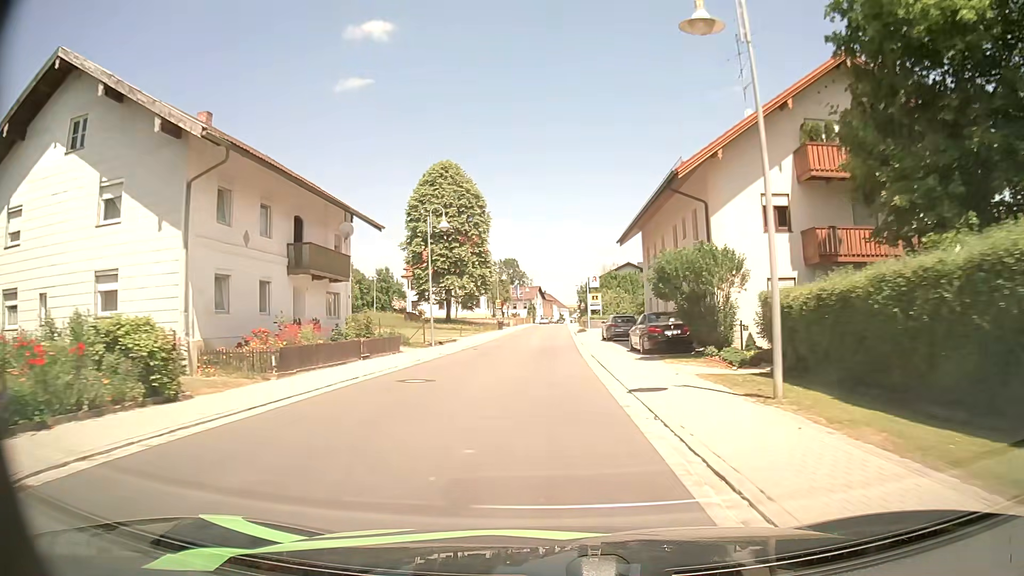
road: secondary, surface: asphalt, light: Day
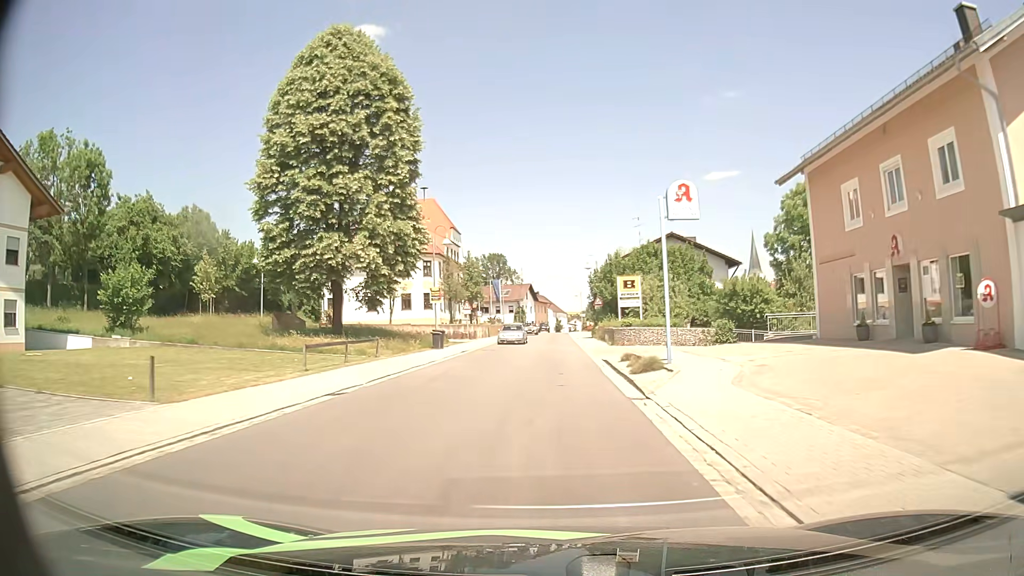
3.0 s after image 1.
(+0.2, +40.0) m; +1°
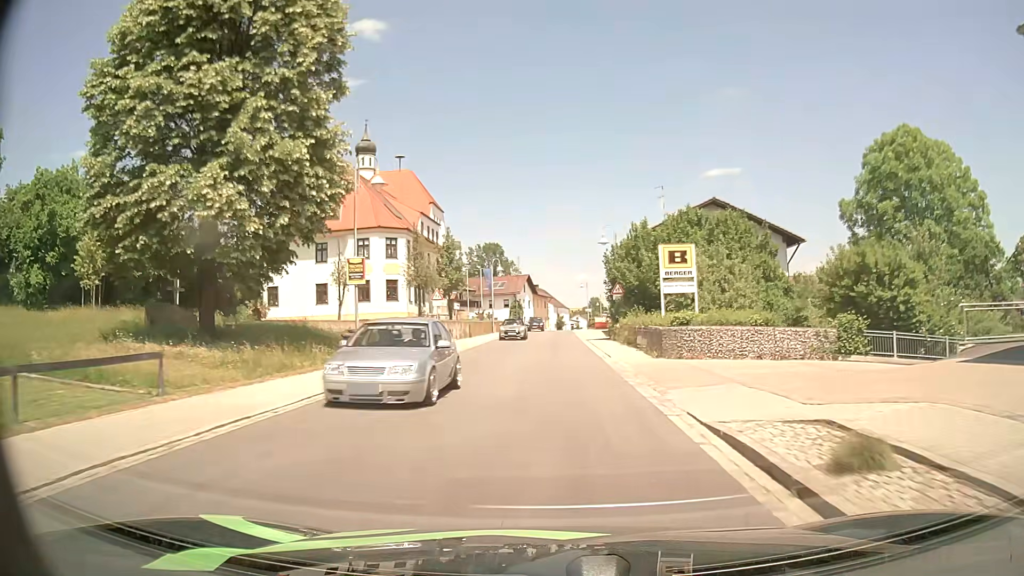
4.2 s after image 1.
(-0.1, +15.9) m; 0°
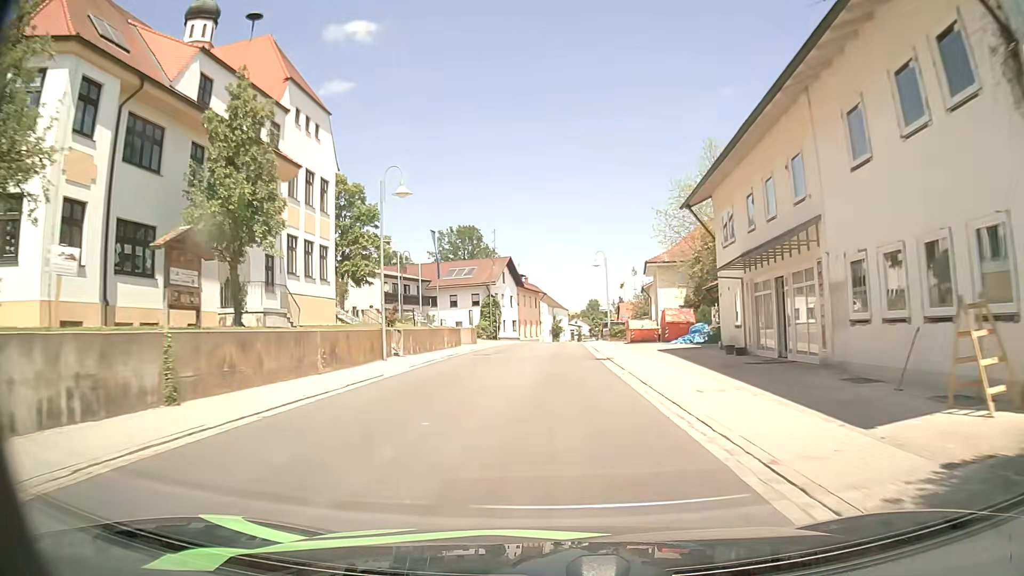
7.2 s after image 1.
(+0.4, +40.2) m; 0°
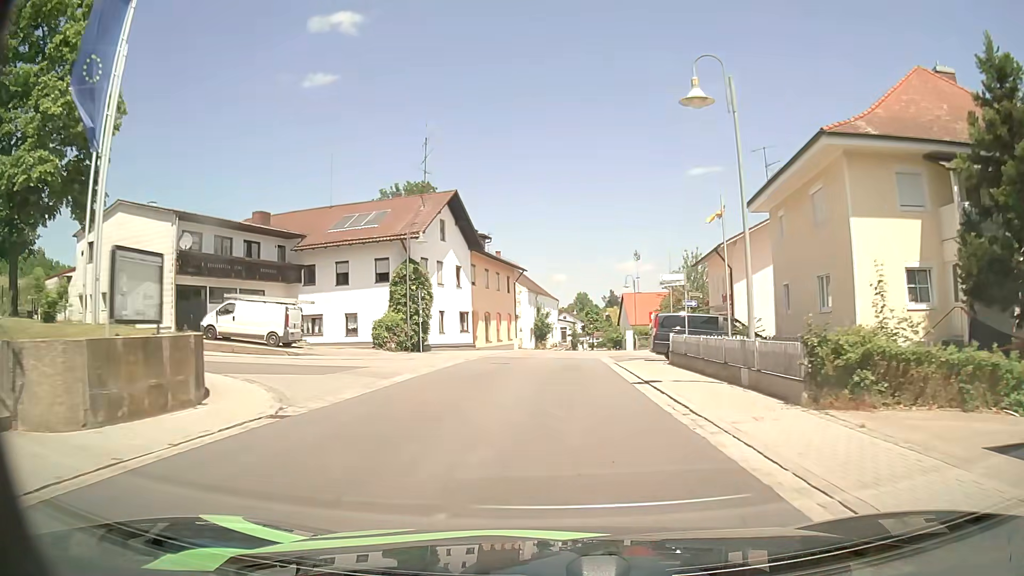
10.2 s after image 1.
(+0.6, +38.3) m; +2°
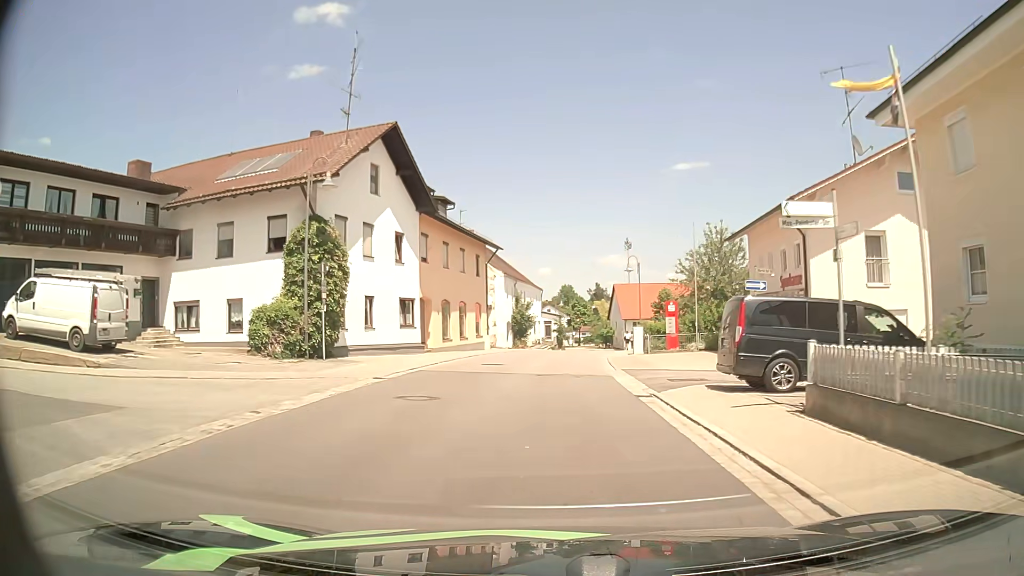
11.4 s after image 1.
(+0.2, +13.5) m; +2°
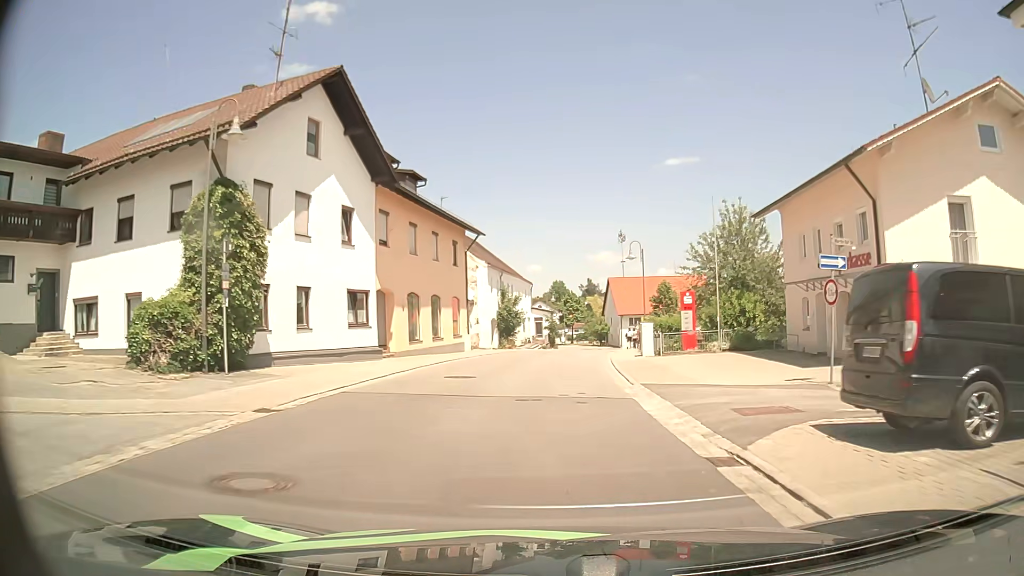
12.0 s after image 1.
(0.0, +6.8) m; 0°
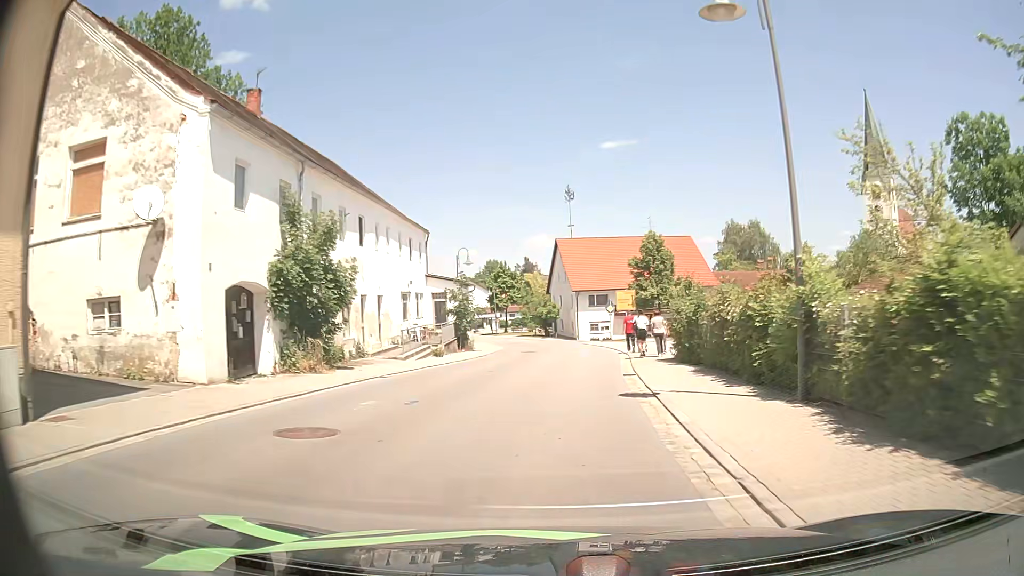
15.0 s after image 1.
(+1.5, +34.0) m; +6°
(0, +10) (0, +20) (+1, +30) (+1, +40) (0, +50) (-1, +60) (-3, +70) (-6, +79) (-9, +89) (-14, +98) m
